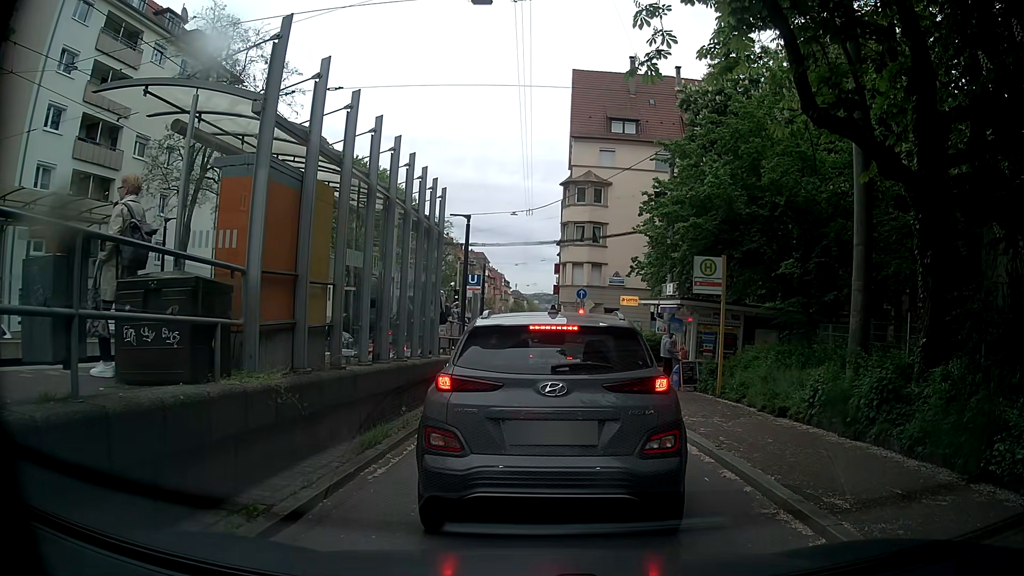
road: tertiary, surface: asphalt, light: Day
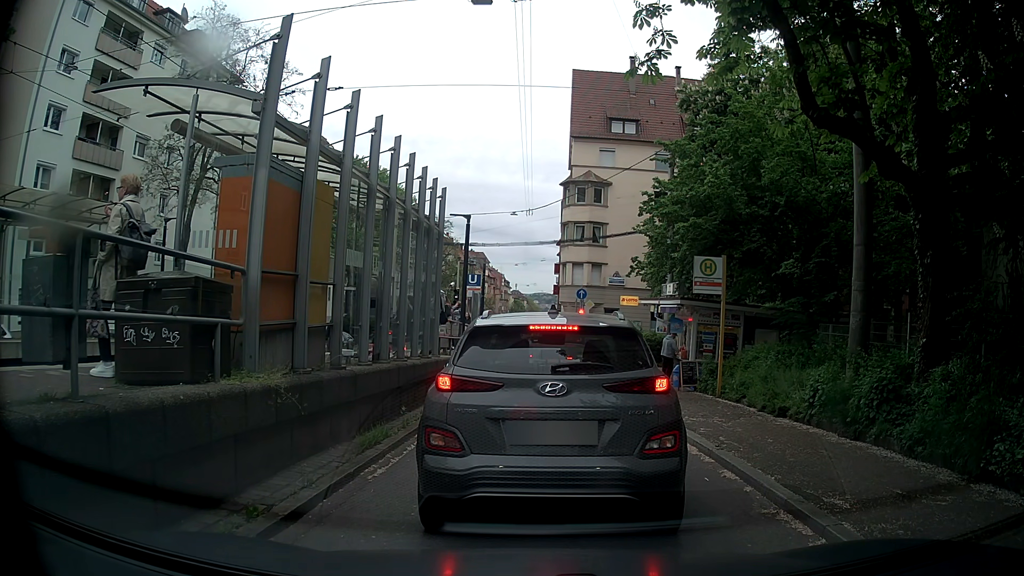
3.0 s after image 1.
(0.0, +0.1) m; 0°
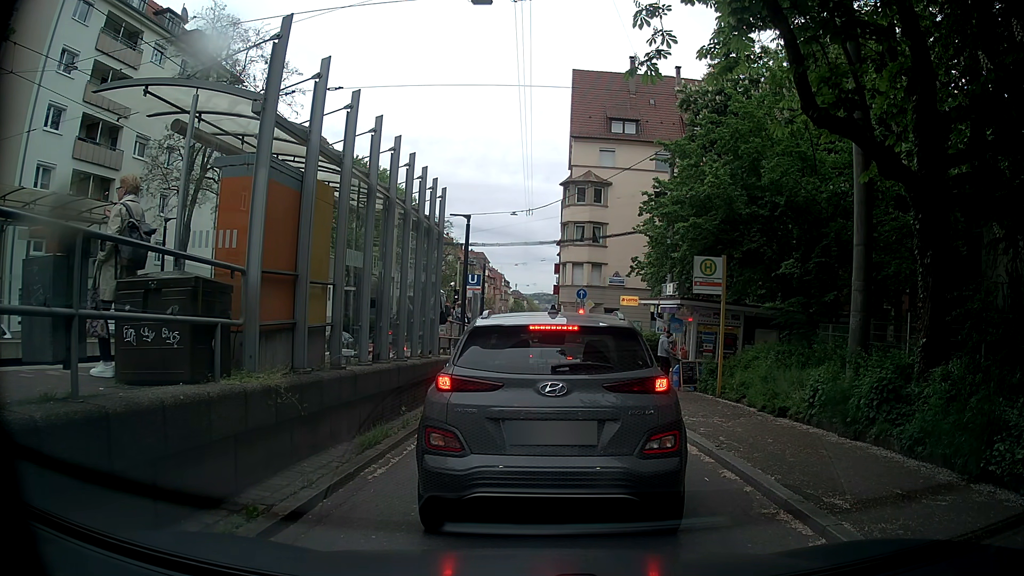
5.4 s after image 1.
(0.0, 0.0) m; 0°
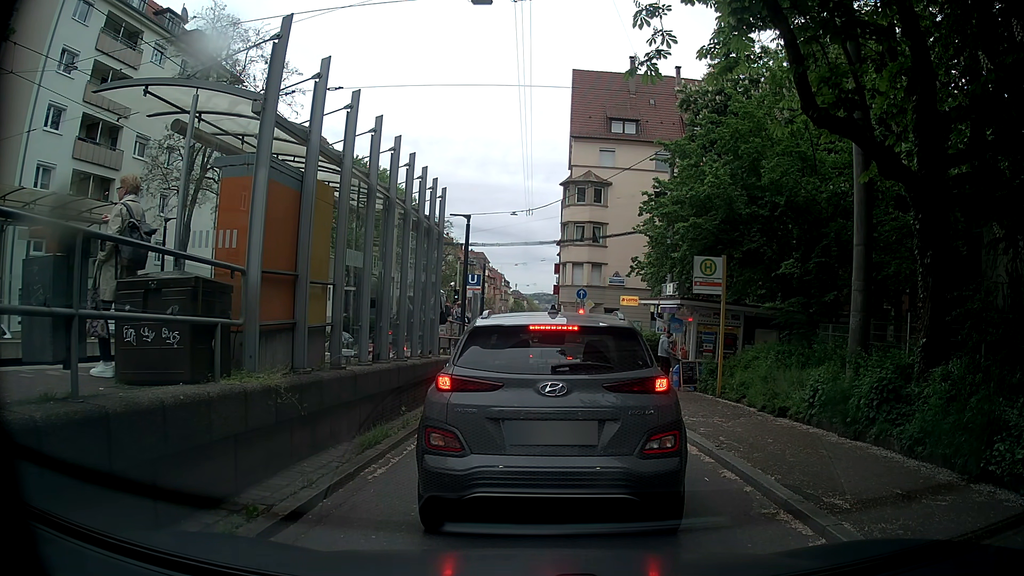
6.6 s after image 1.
(0.0, 0.0) m; 0°
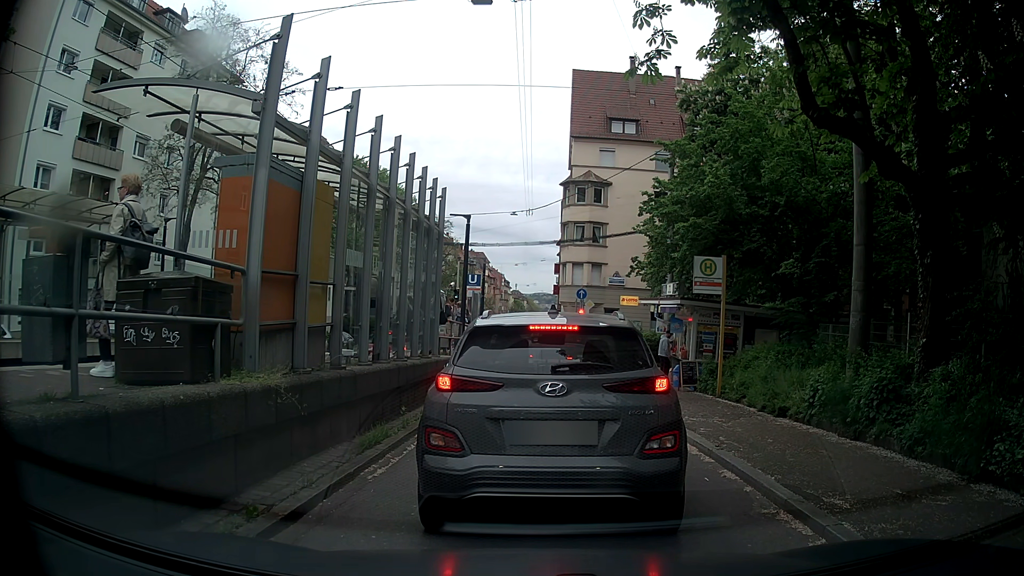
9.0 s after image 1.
(0.0, 0.0) m; 0°
